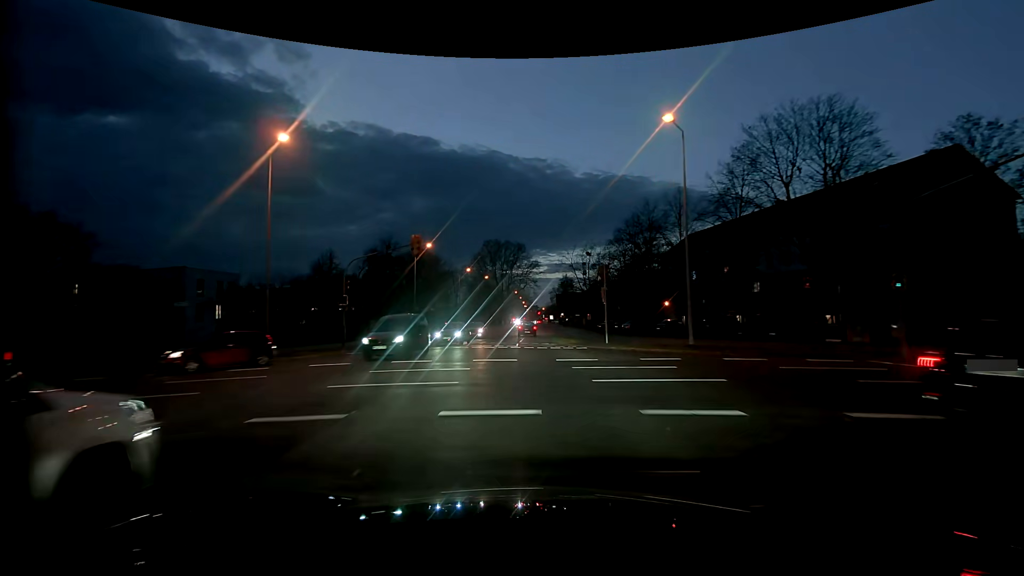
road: tertiary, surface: asphalt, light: Dusk
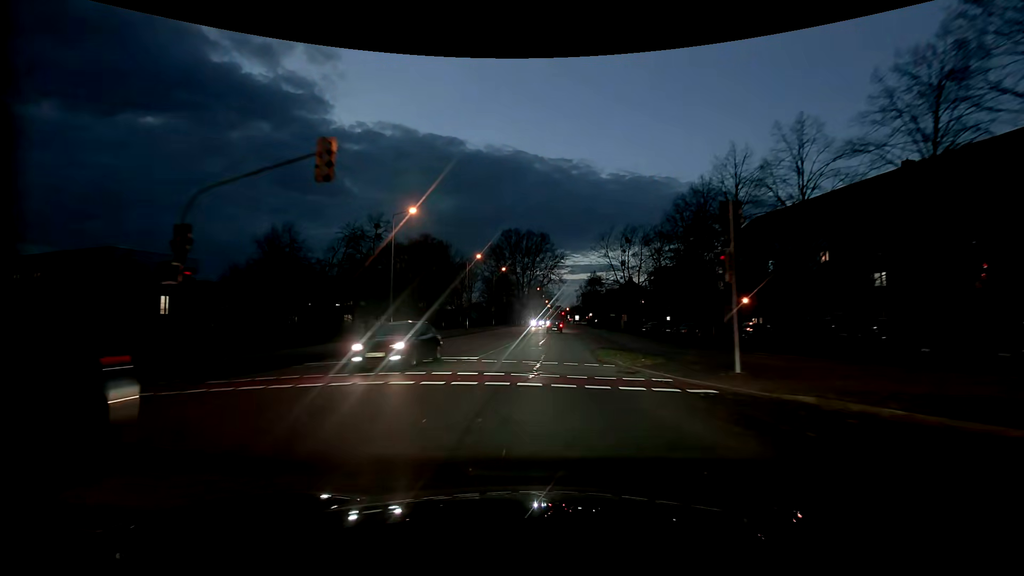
(-0.5, +17.0) m; -2°
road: residential
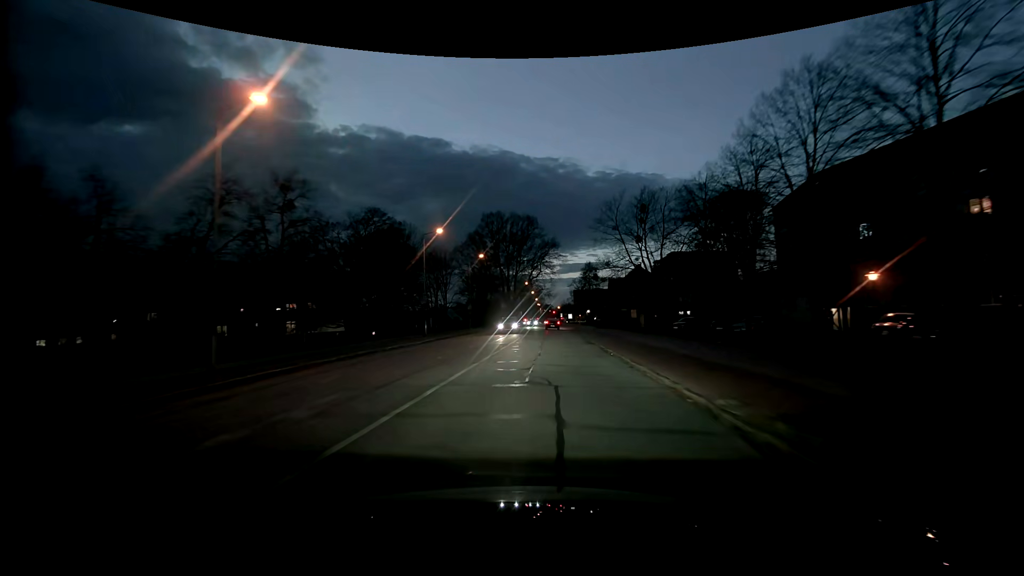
(0.0, +19.6) m; +1°
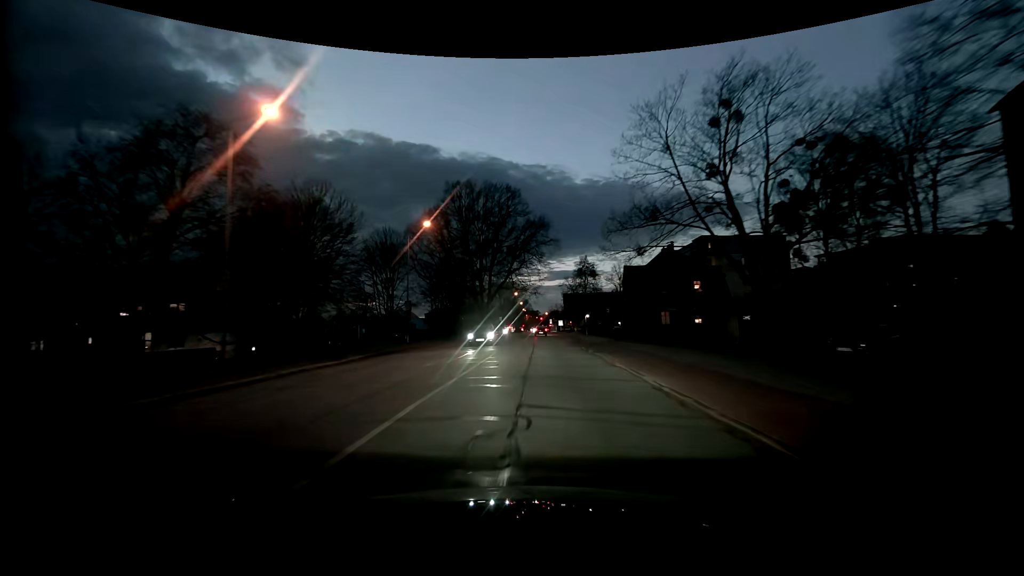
(+0.3, +27.8) m; +1°
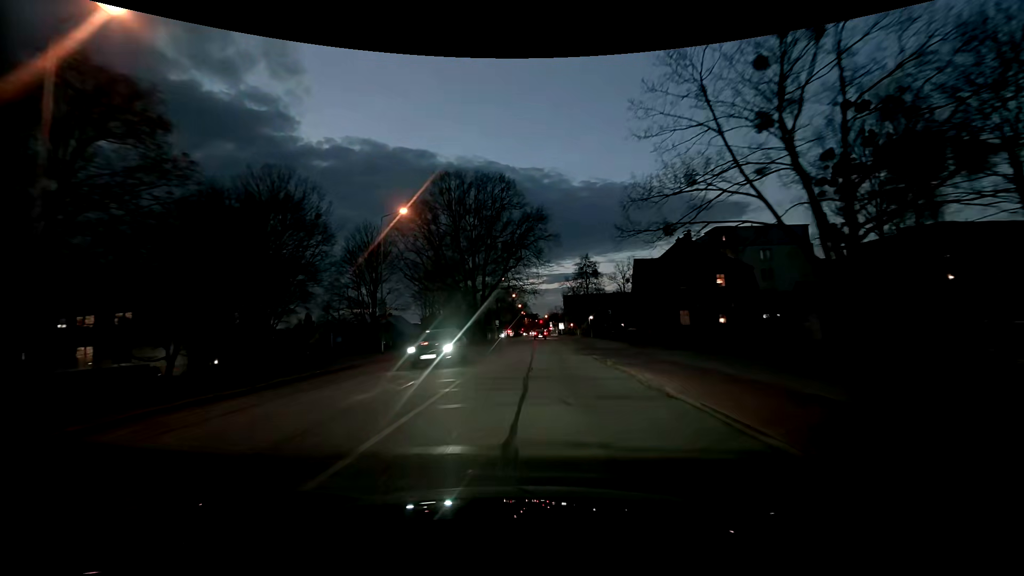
(0.0, +7.1) m; 0°
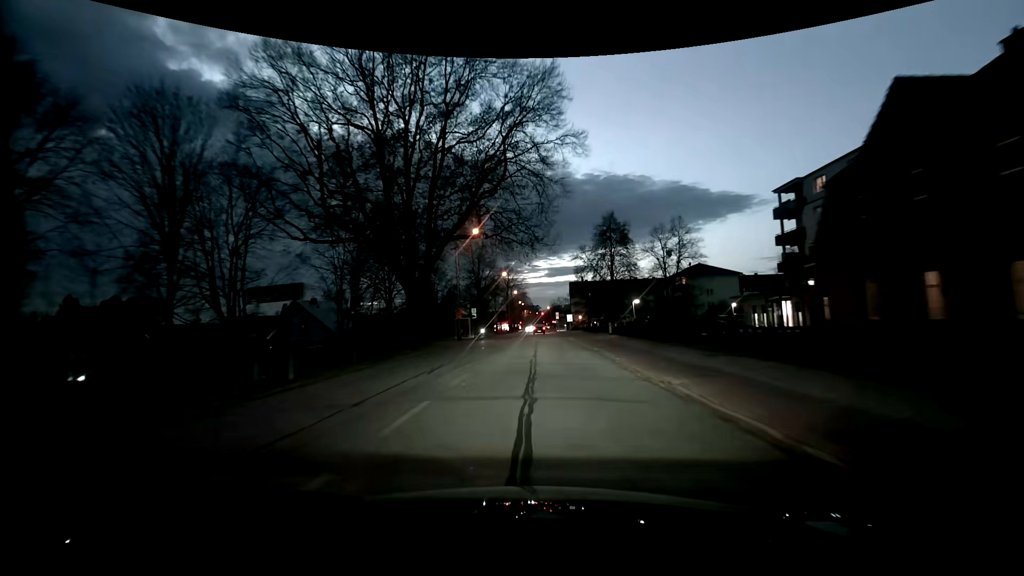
(-0.2, +36.1) m; 0°
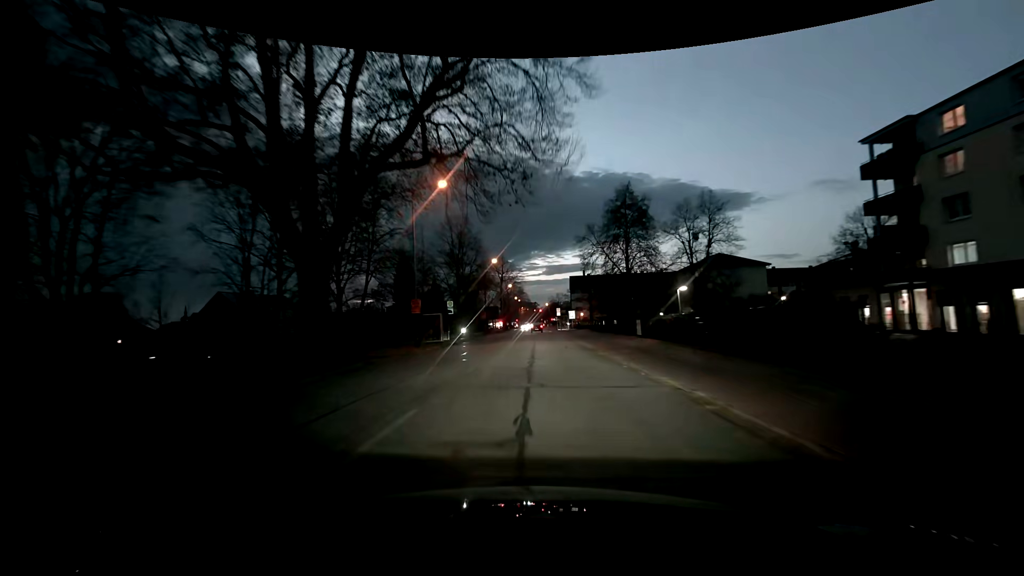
(0.0, +14.8) m; 0°
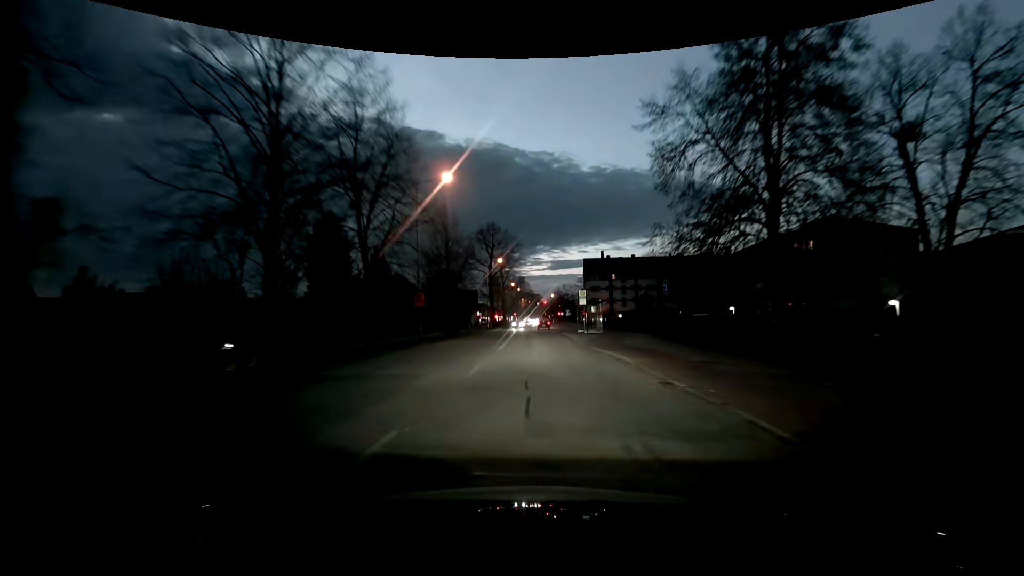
(-0.2, +37.3) m; -1°
(0, +10) (0, +20) (0, +30) (0, +40) (0, +50) (0, +60) (0, +70) (0, +80) (0, +90) (0, +100) m
